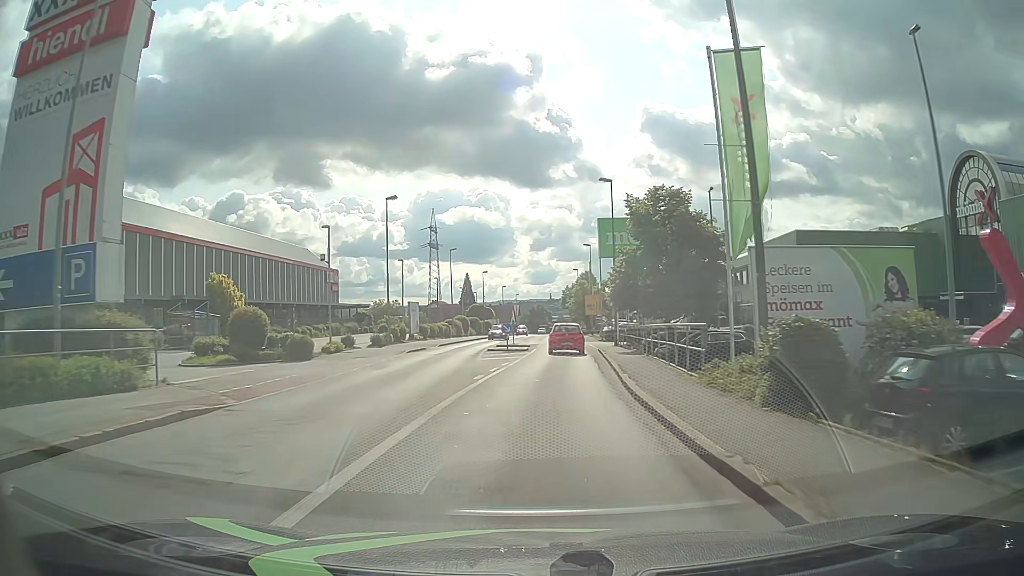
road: tertiary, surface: asphalt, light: Day
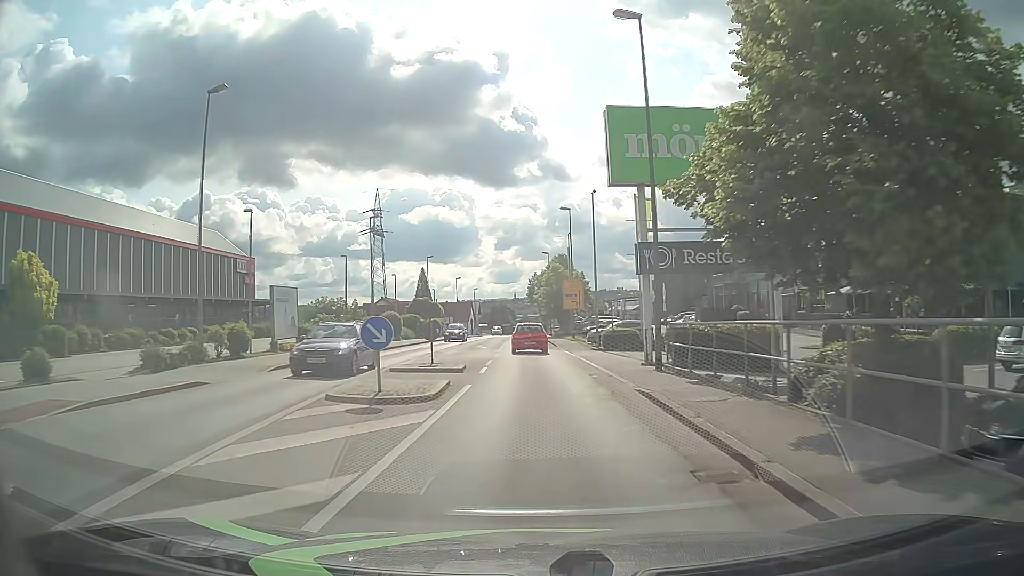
(+0.6, +23.0) m; +3°
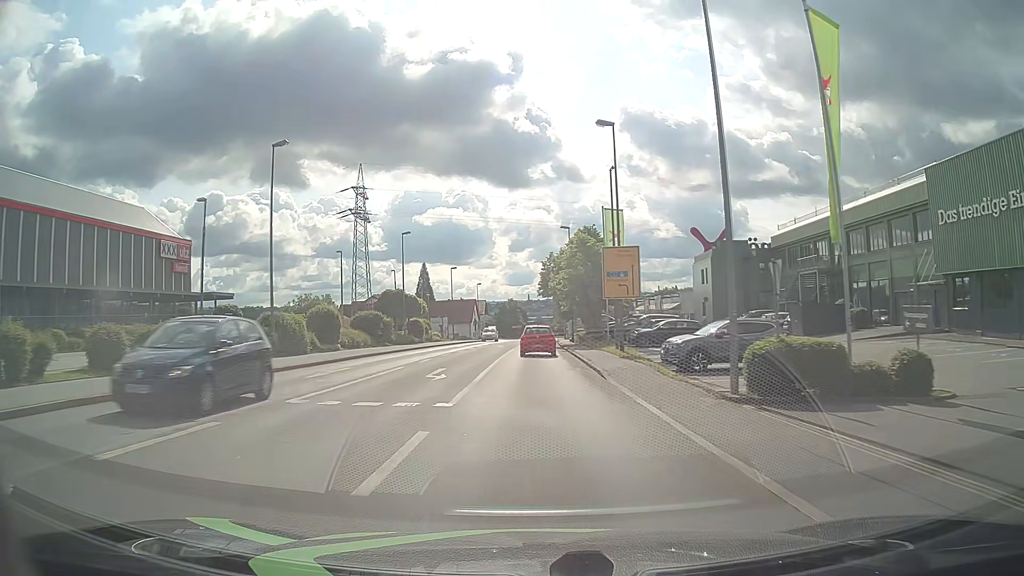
(-0.1, +23.0) m; -1°
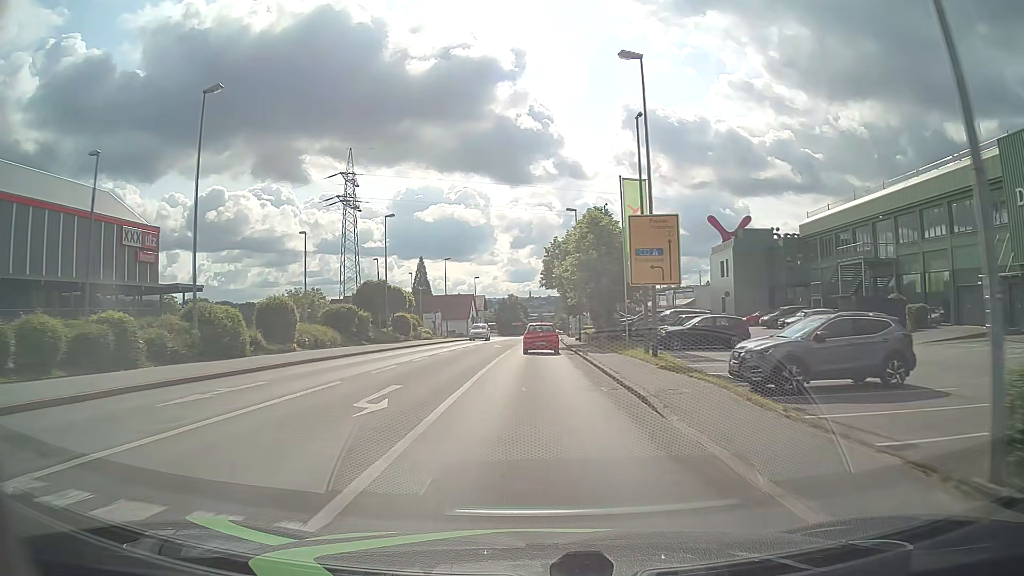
(-0.1, +7.7) m; 0°
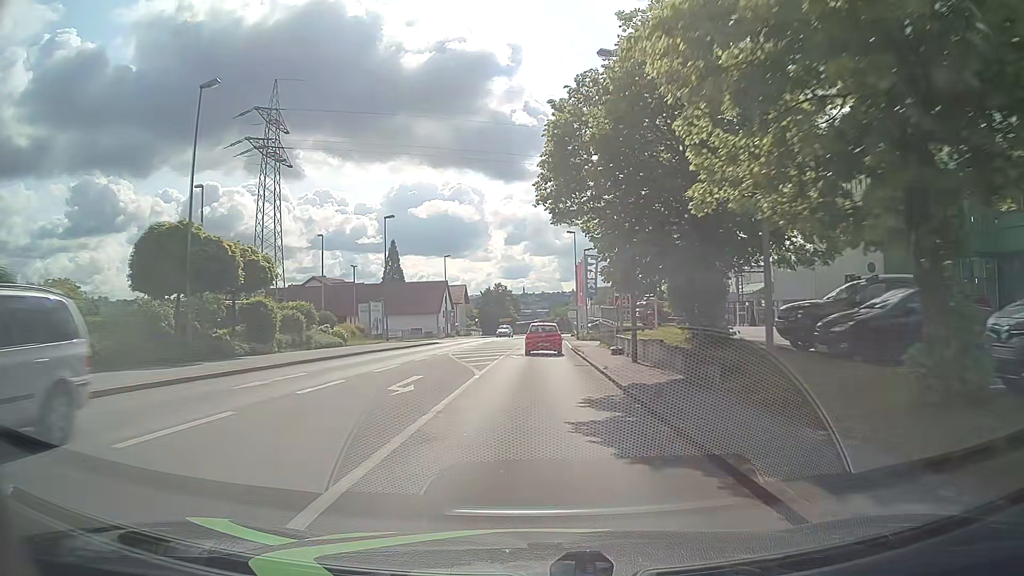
(+0.2, +30.6) m; +1°
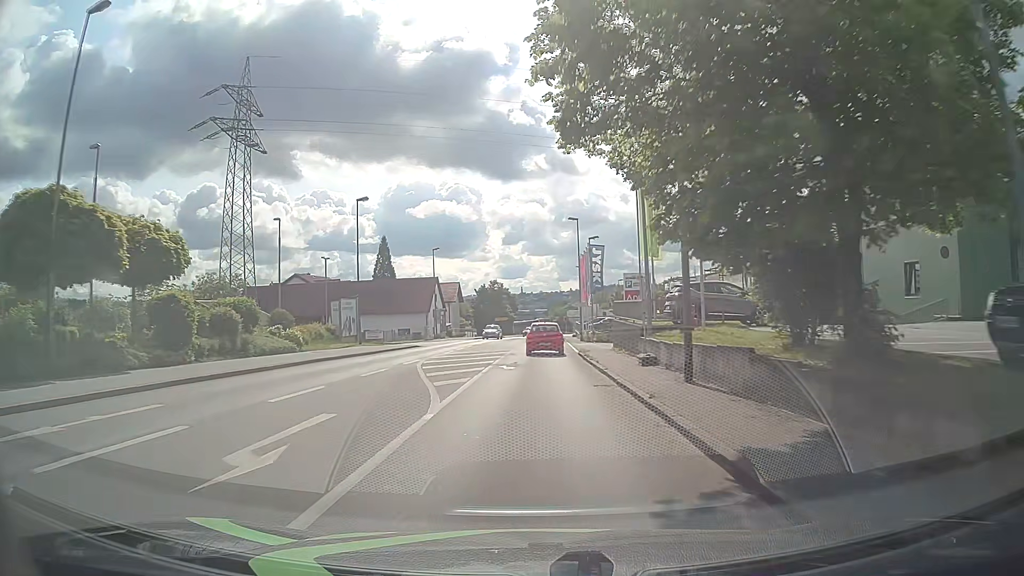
(0.0, +7.7) m; 0°
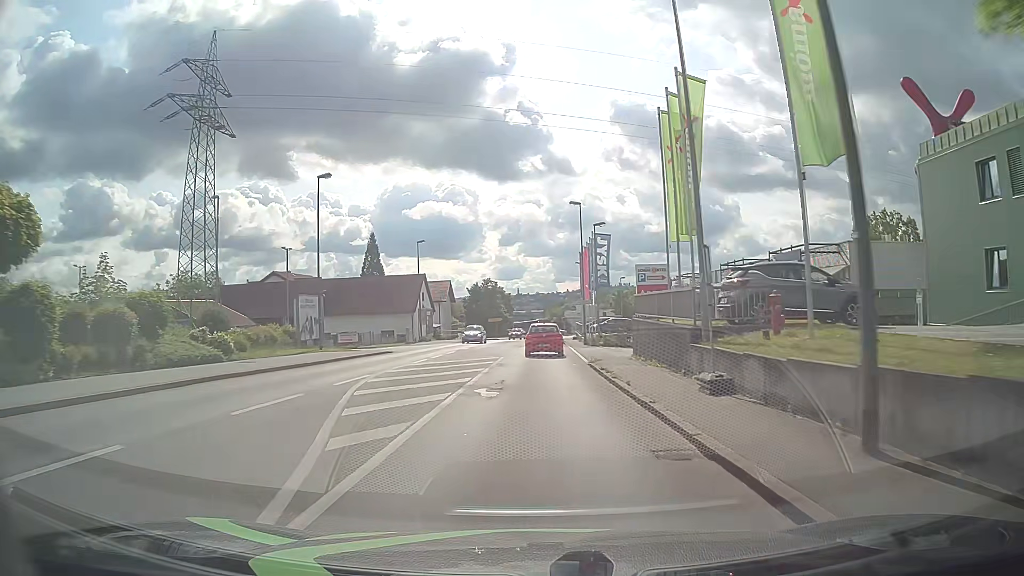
(0.0, +7.7) m; +1°
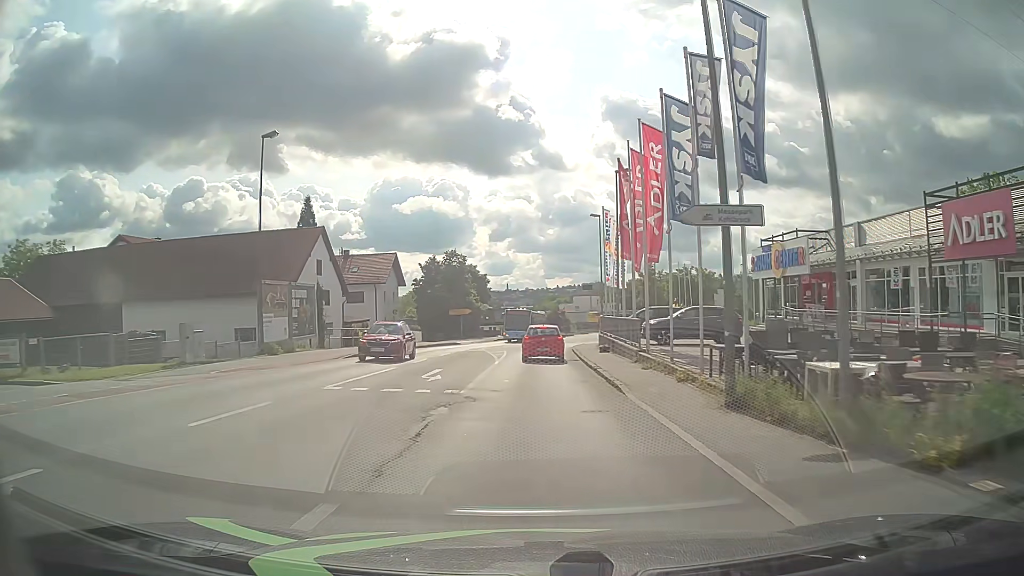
(+0.1, +37.4) m; +1°
(0, +10) (0, +20) (0, +30) (+1, +40) (+2, +50) (+4, +60) (+7, +69) (+10, +79) (+15, +87) (+20, +96) m
